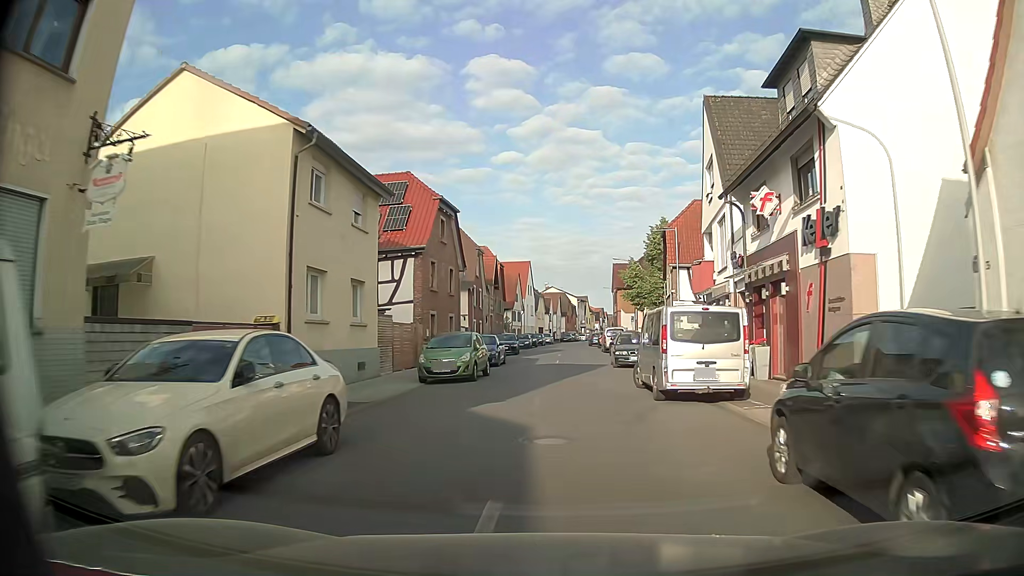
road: tertiary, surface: asphalt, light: Day
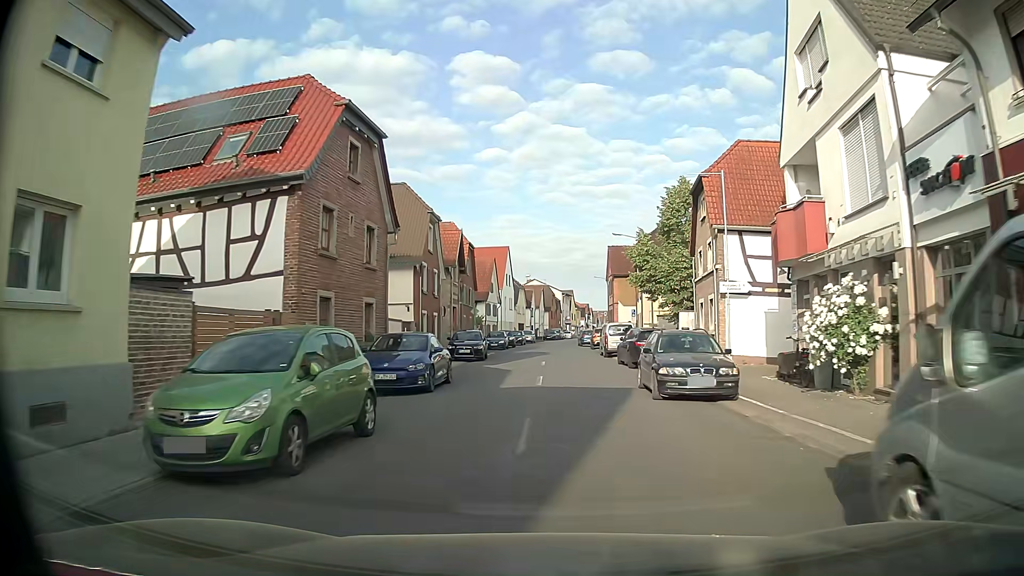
(+0.1, +13.5) m; +1°
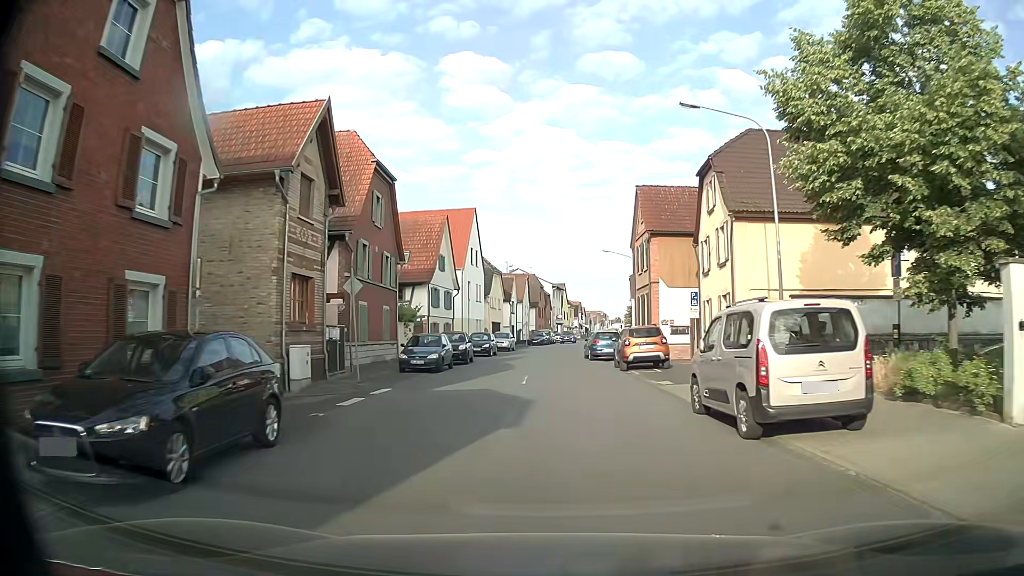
(+0.4, +26.9) m; +1°
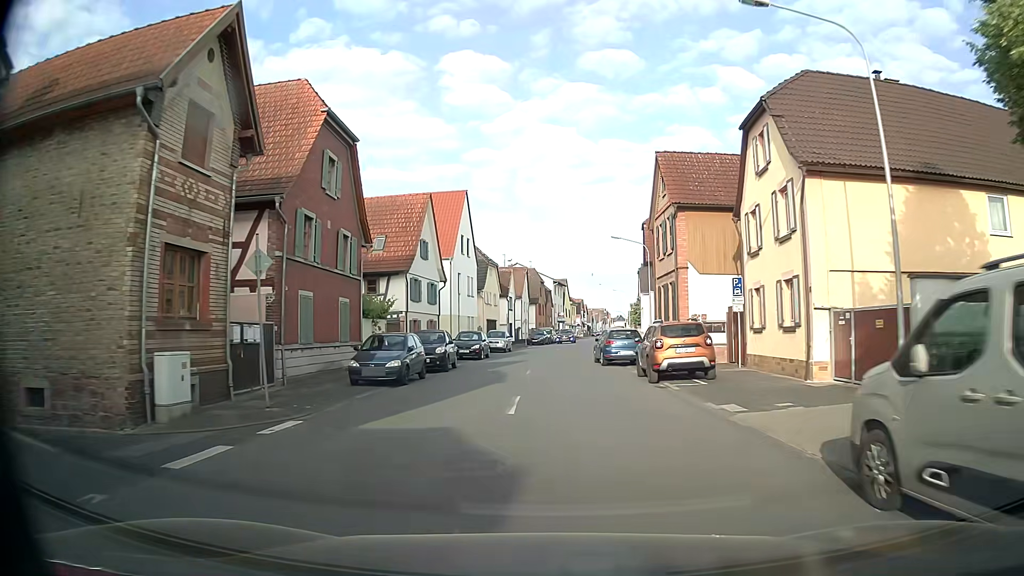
(0.0, +6.6) m; 0°
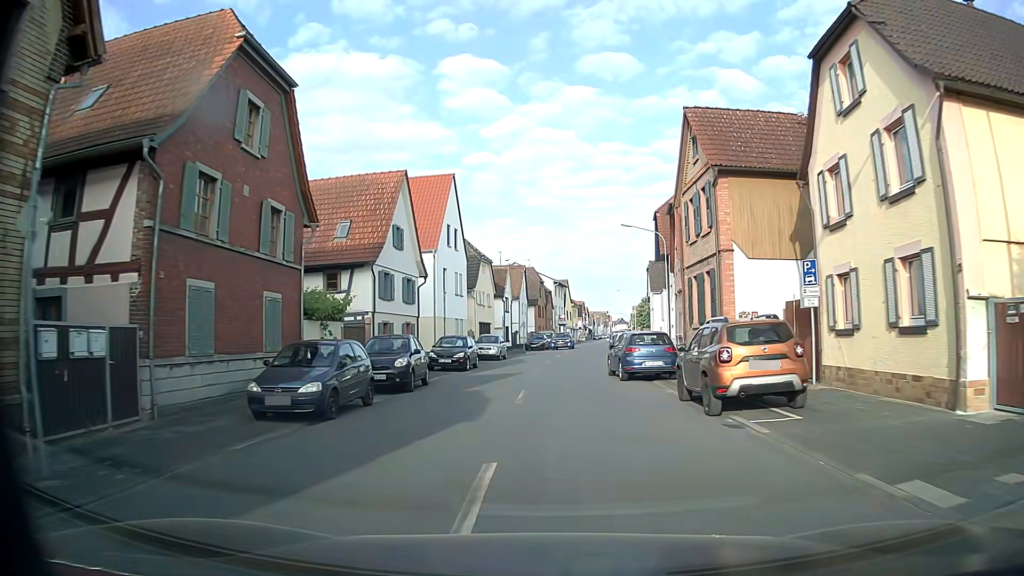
(0.0, +6.6) m; +1°
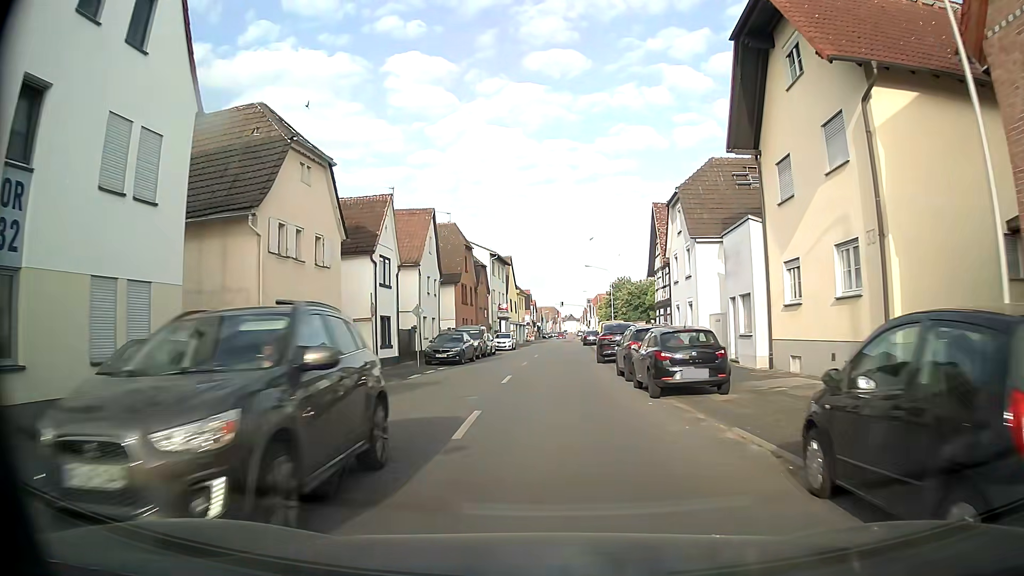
(+0.9, +32.4) m; +4°
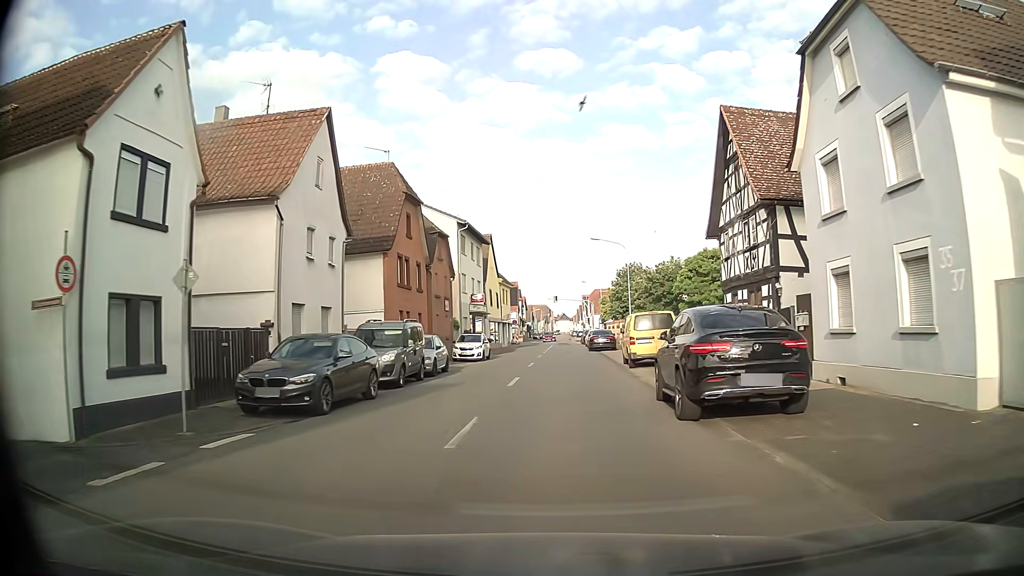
(+0.2, +19.2) m; +1°
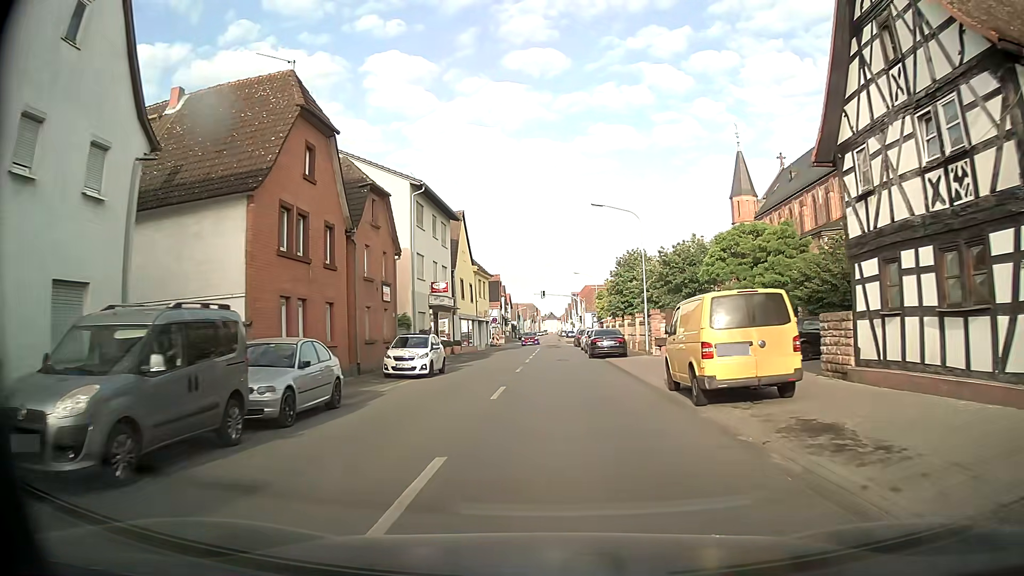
(+0.2, +12.7) m; +1°
(0, +10) (0, +20) (+1, +30) (+1, +40) (+1, +50) (+1, +60) (+2, +70) (+2, +80) (+2, +90) (+2, +100) m
